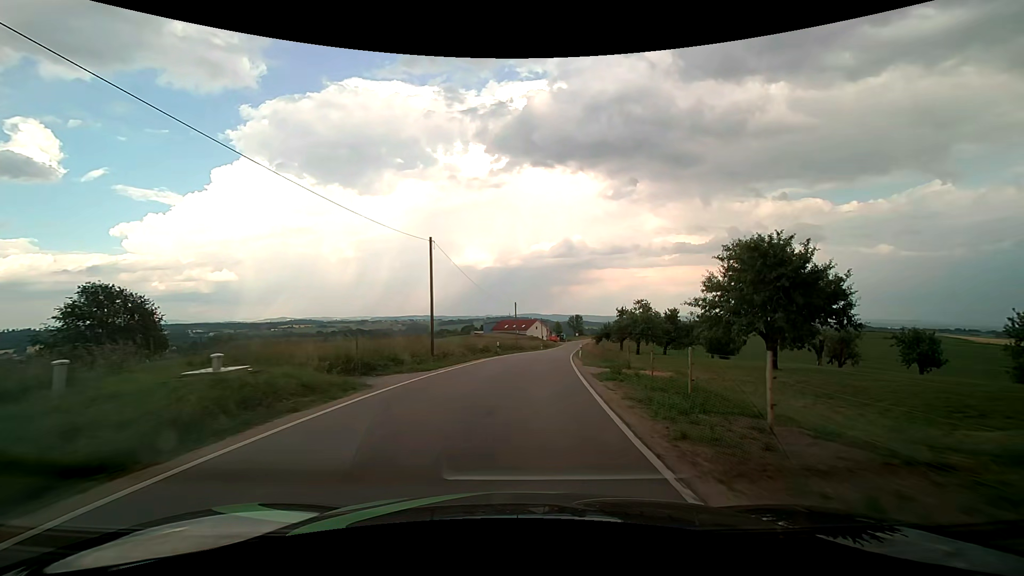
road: tertiary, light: Day
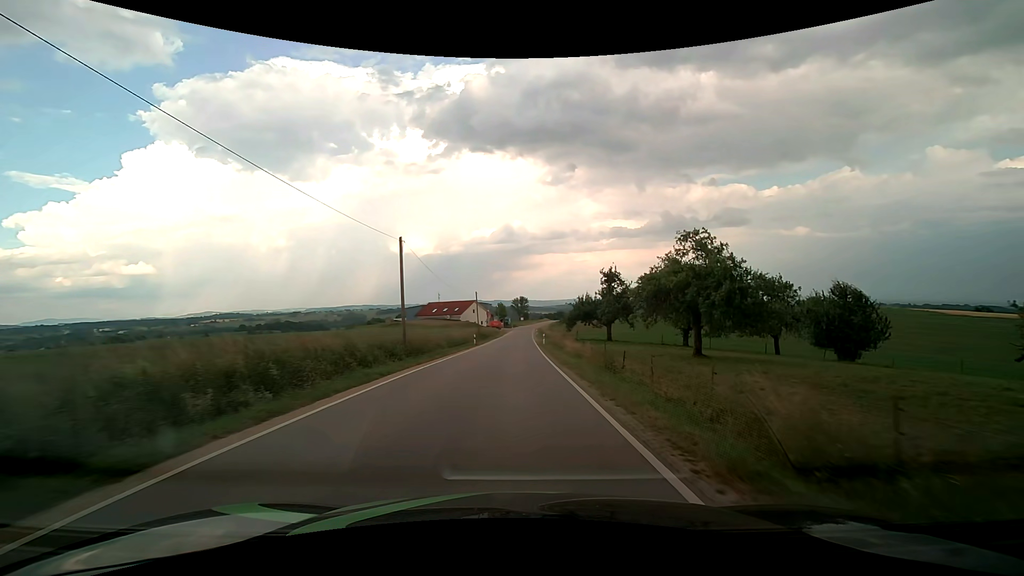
(+2.7, +38.8) m; +7°
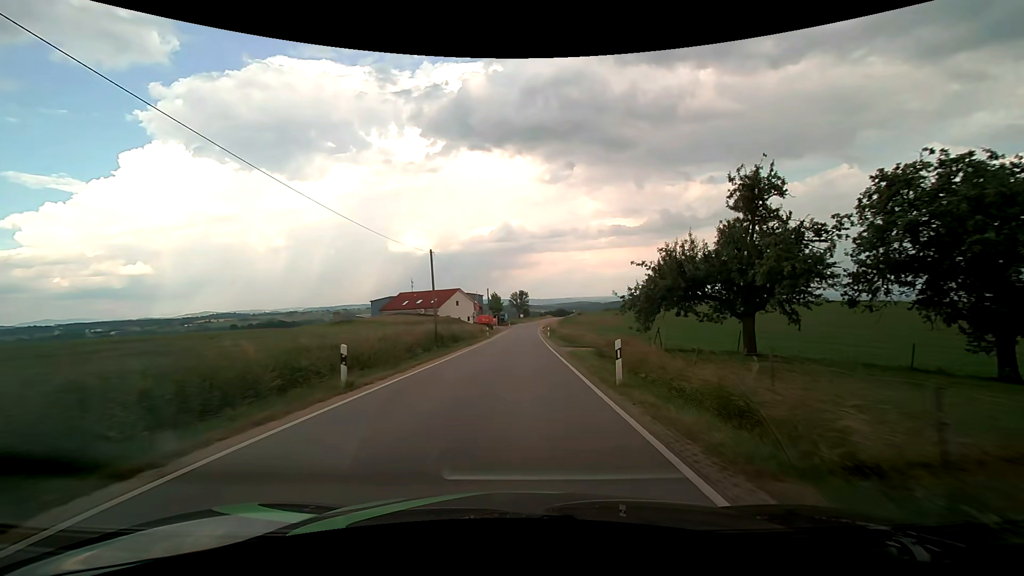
(0.0, +33.9) m; 0°
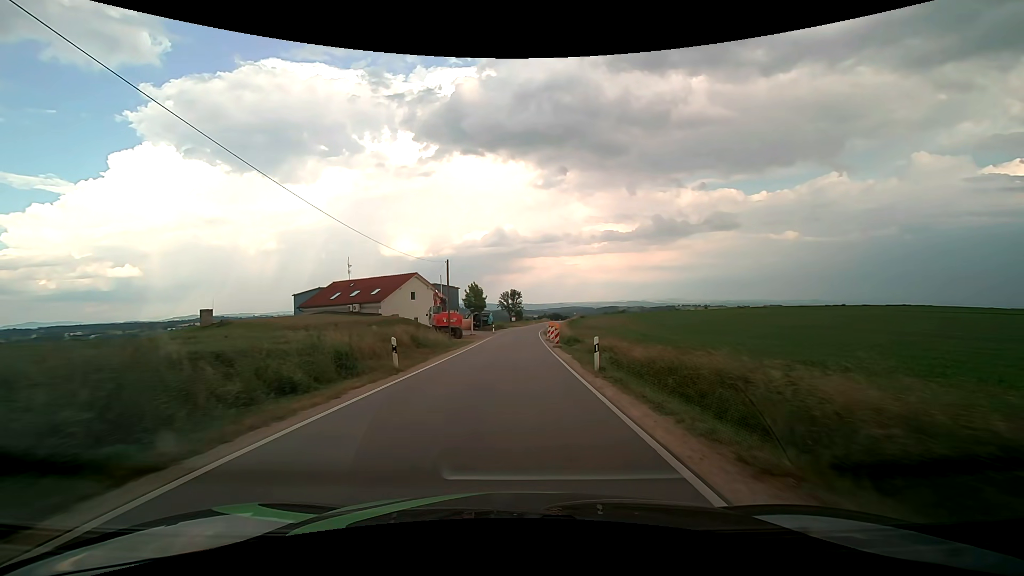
(+0.5, +34.3) m; +1°
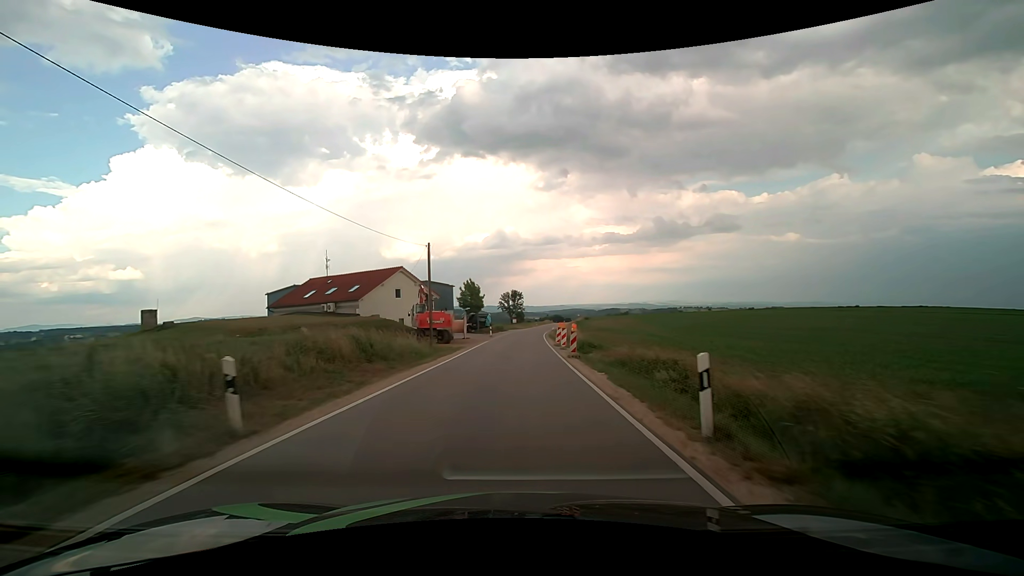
(0.0, +8.5) m; 0°
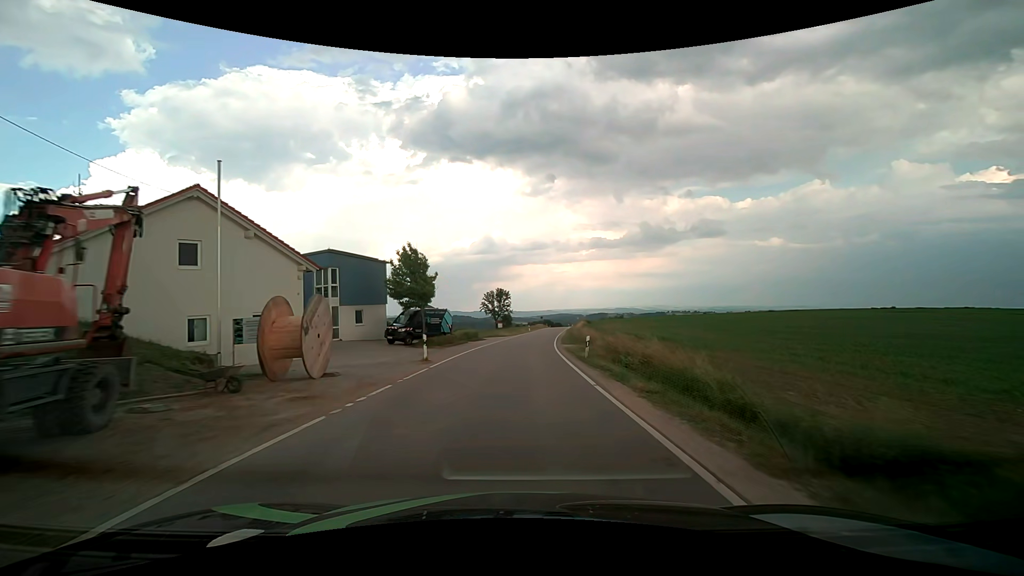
(+0.3, +33.0) m; +1°
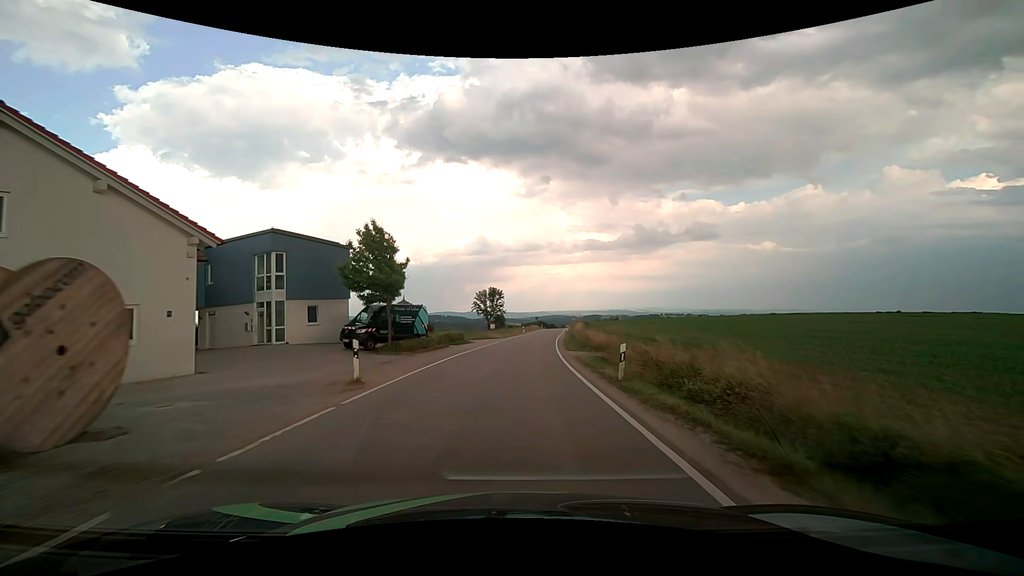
(+0.1, +7.9) m; +1°
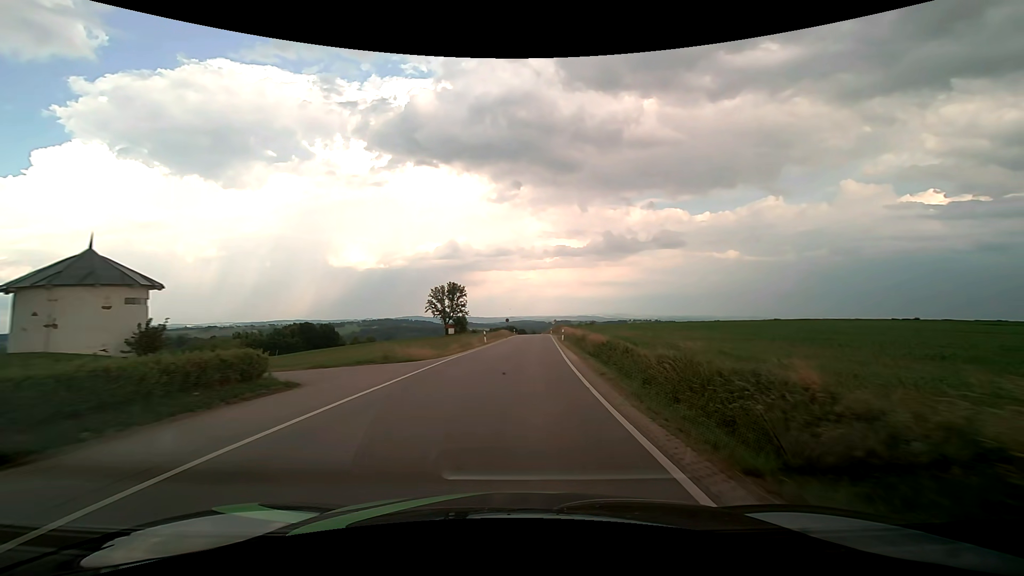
(+0.9, +31.5) m; +4°
(0, +10) (0, +20) (+1, +30) (+1, +40) (+2, +50) (+2, +60) (+3, +70) (+3, +80) (+3, +90) (+4, +100) m
